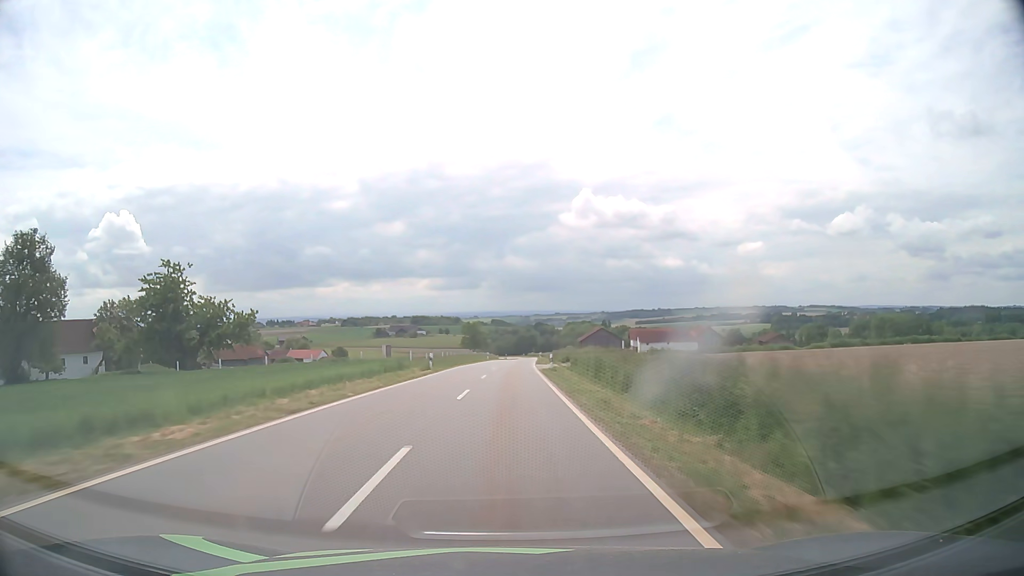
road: tertiary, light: Day
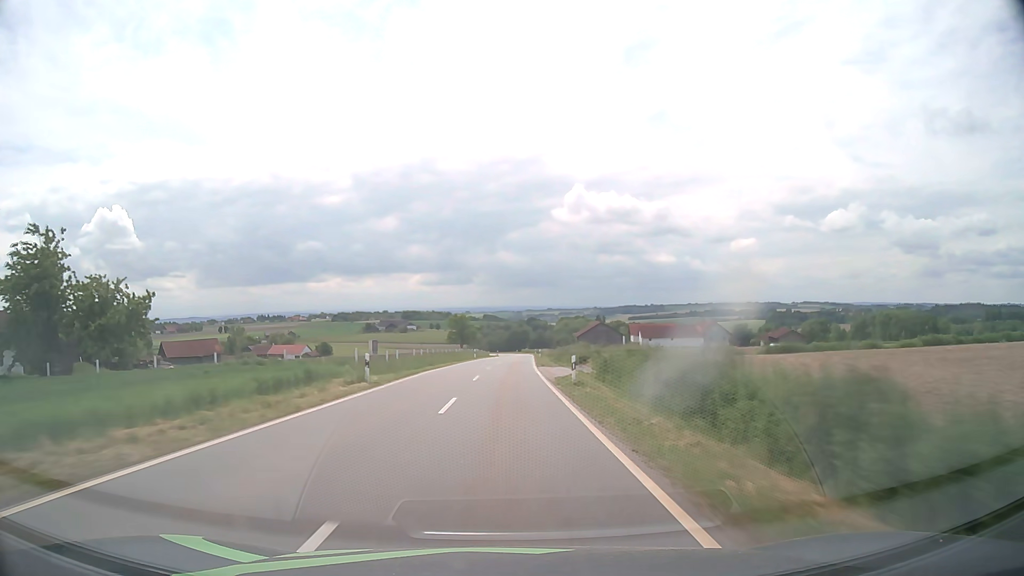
(+0.1, +15.9) m; +1°
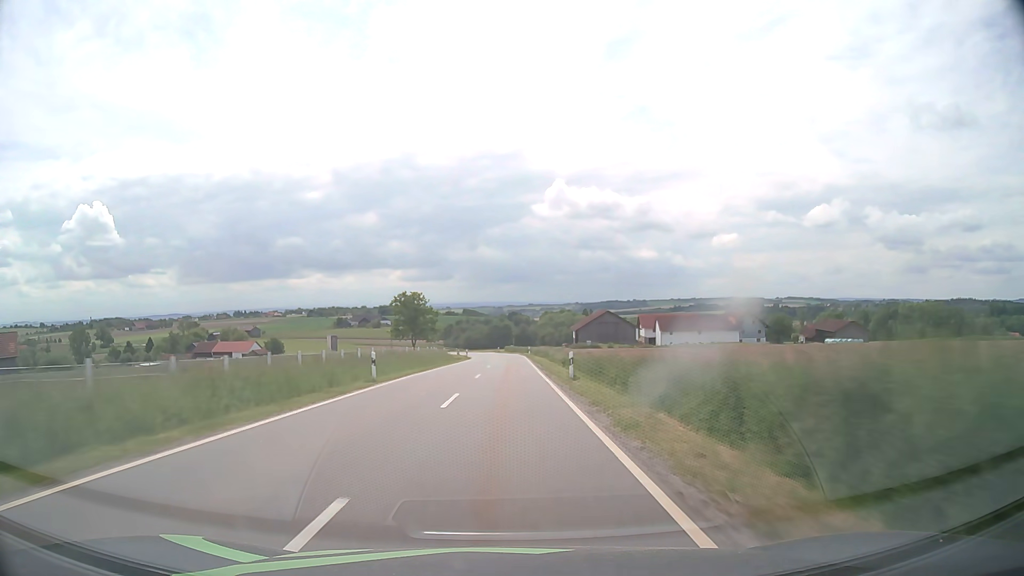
(+0.7, +47.8) m; +2°
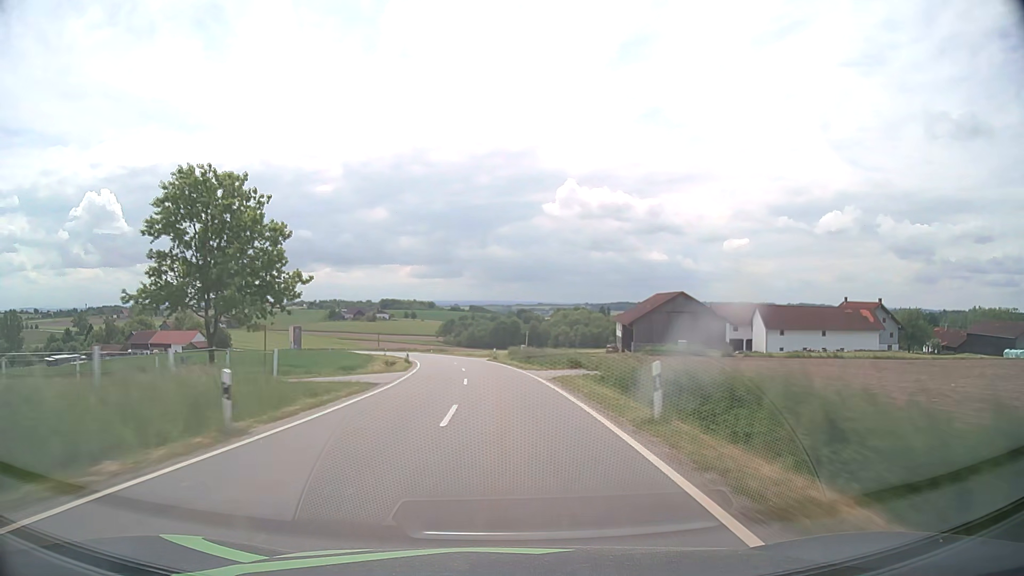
(+0.3, +63.4) m; -1°
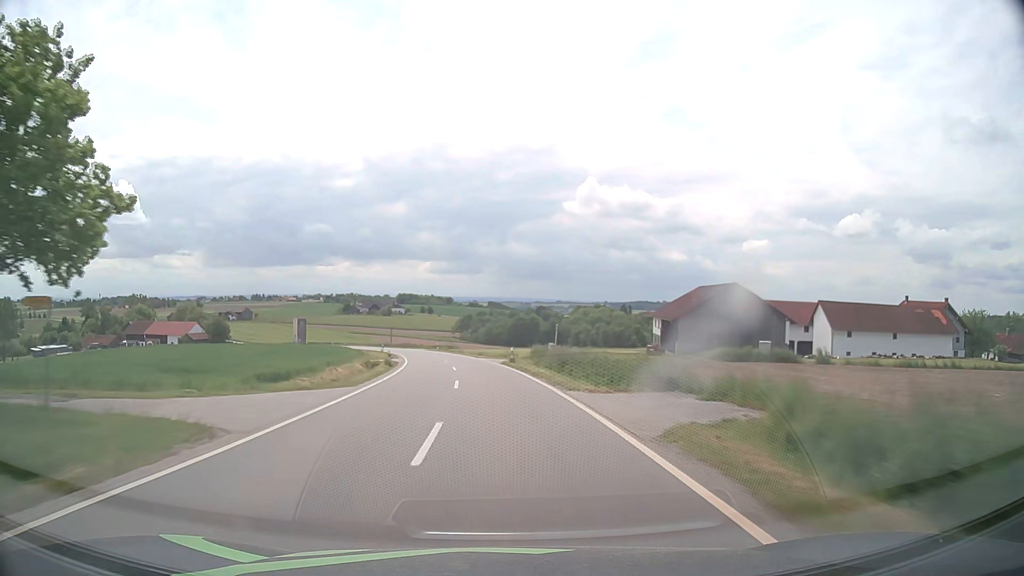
(-0.2, +15.8) m; -1°
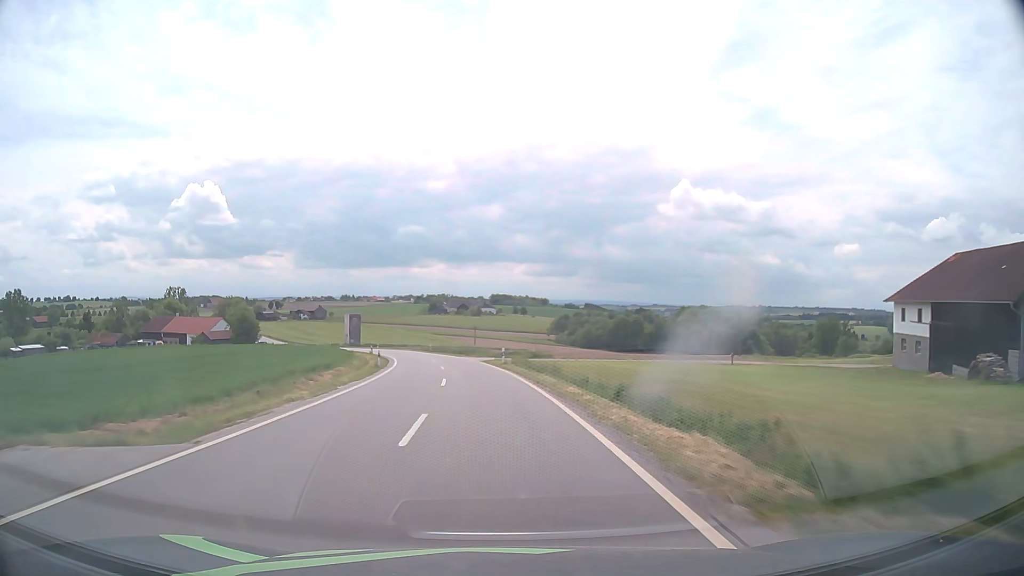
(-3.0, +47.2) m; -8°
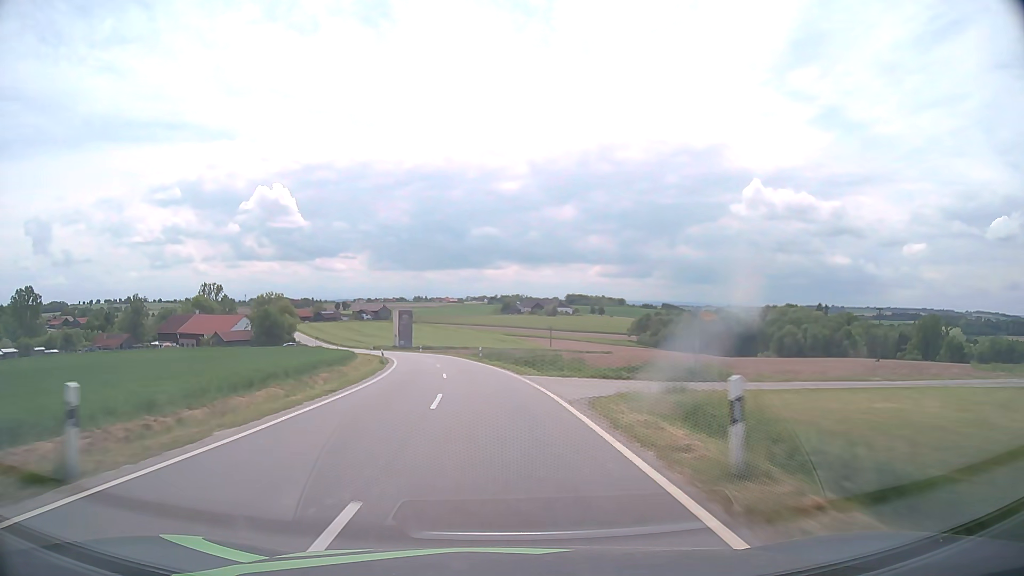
(-1.7, +31.5) m; -6°
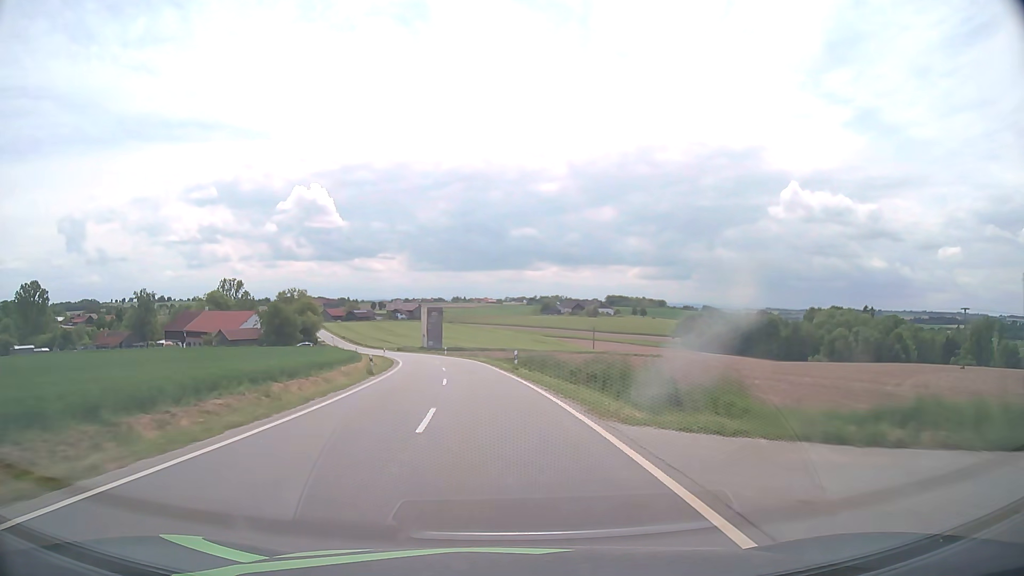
(-0.4, +15.7) m; -3°
(0, +10) (-1, +20) (-2, +30) (-3, +40) (-4, +50) (-6, +60) (-8, +69) (-10, +79) (-13, +89) (-16, +98) m
